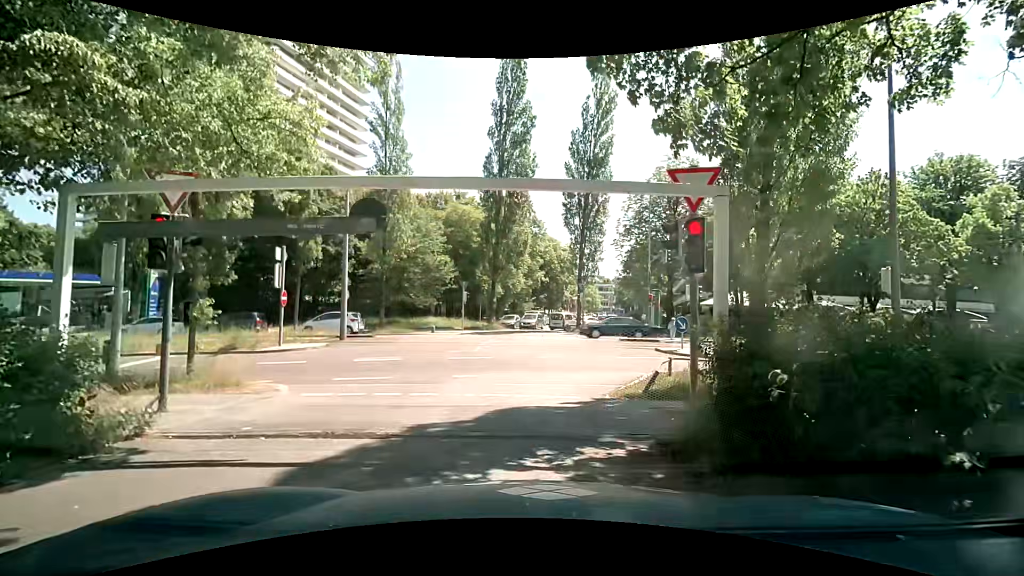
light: Day
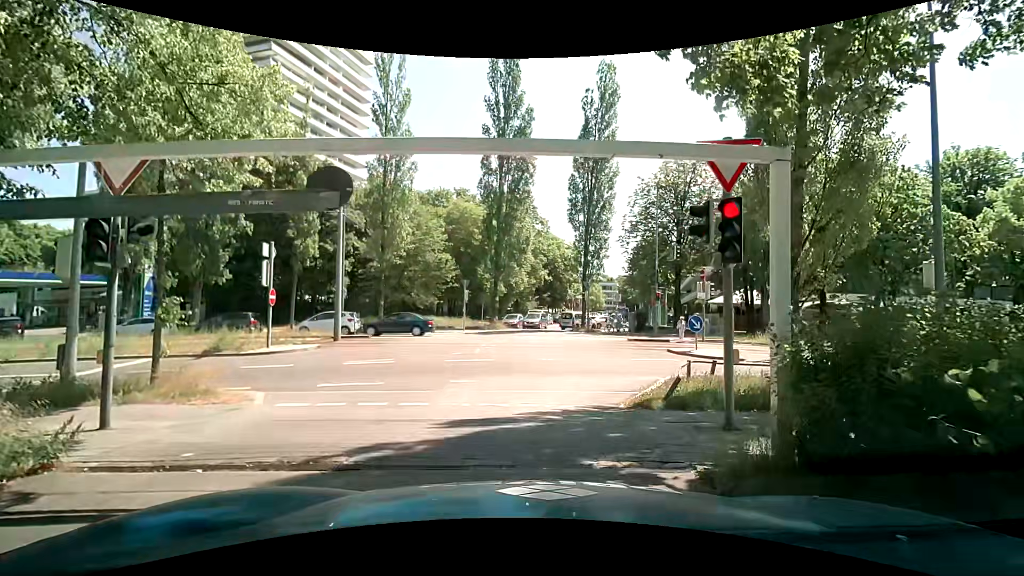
(0.0, +1.2) m; 0°
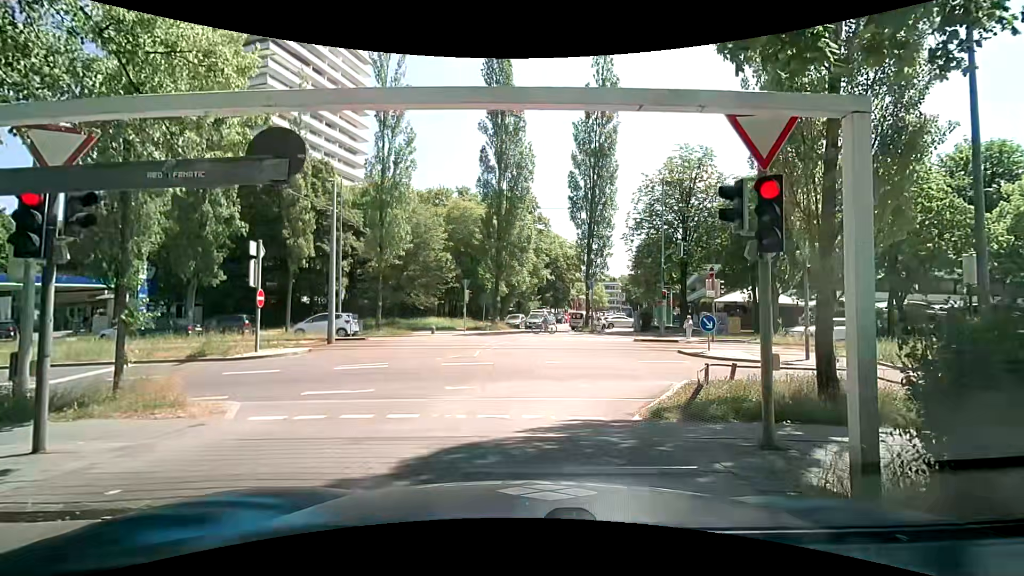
(0.0, +1.0) m; 0°
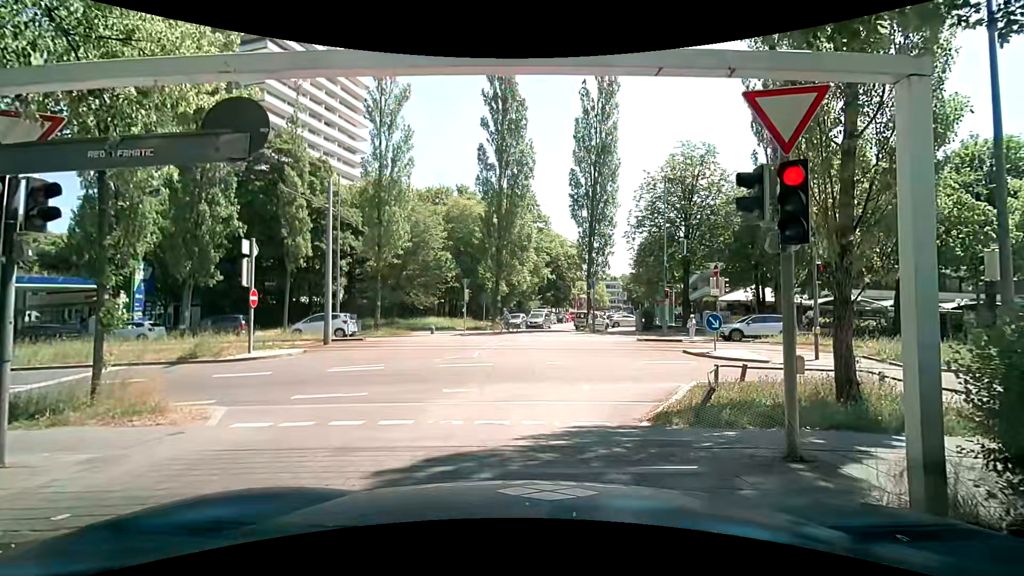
(0.0, +0.5) m; 0°
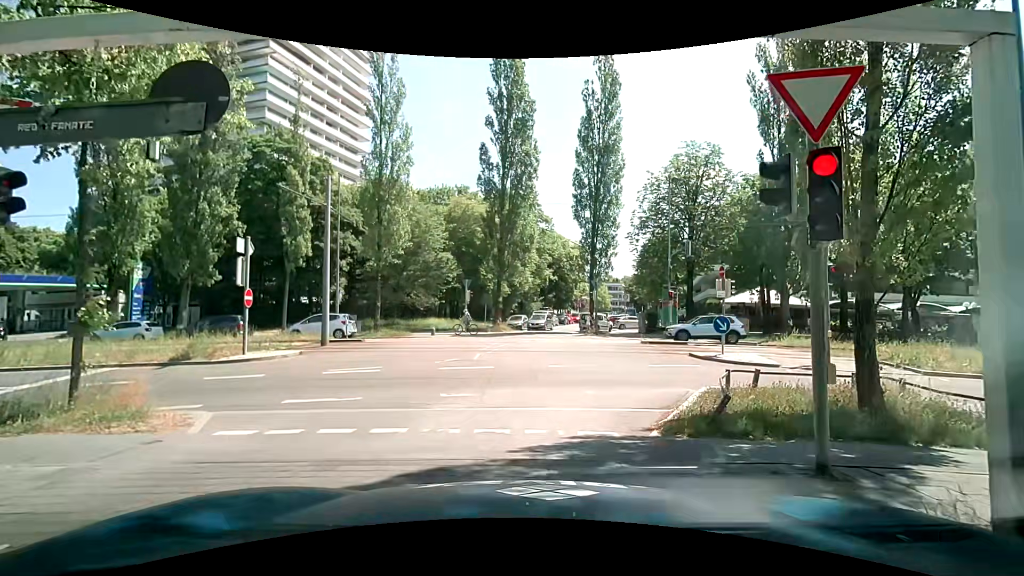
(0.0, +0.5) m; 0°
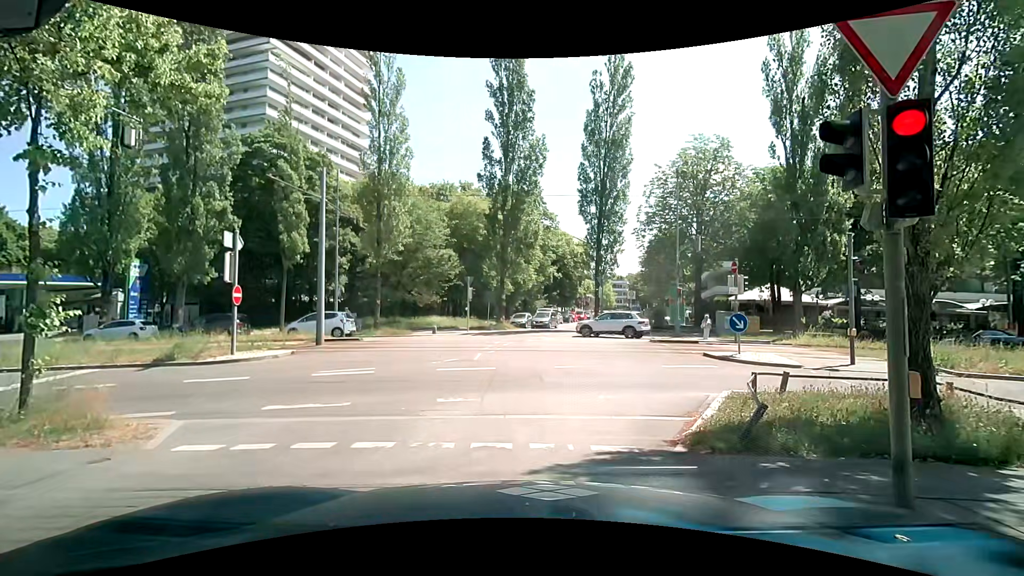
(0.0, +0.9) m; 0°
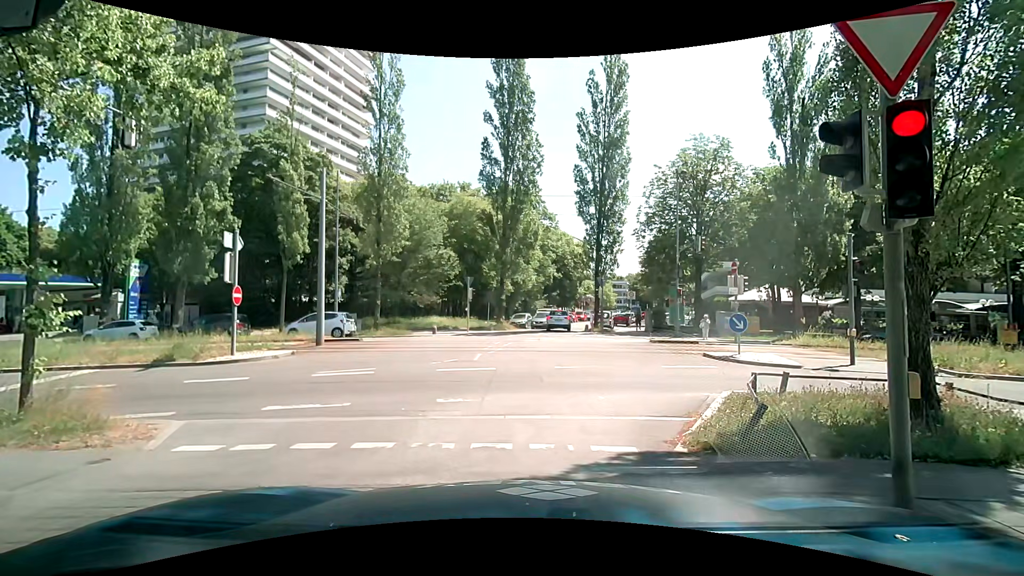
(0.0, +0.1) m; 0°
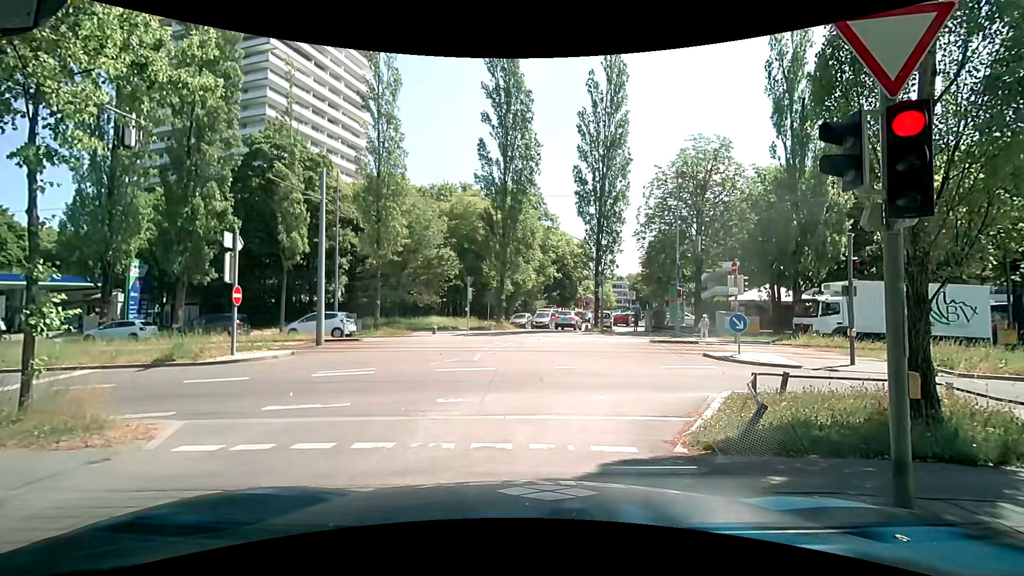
(0.0, 0.0) m; 0°
